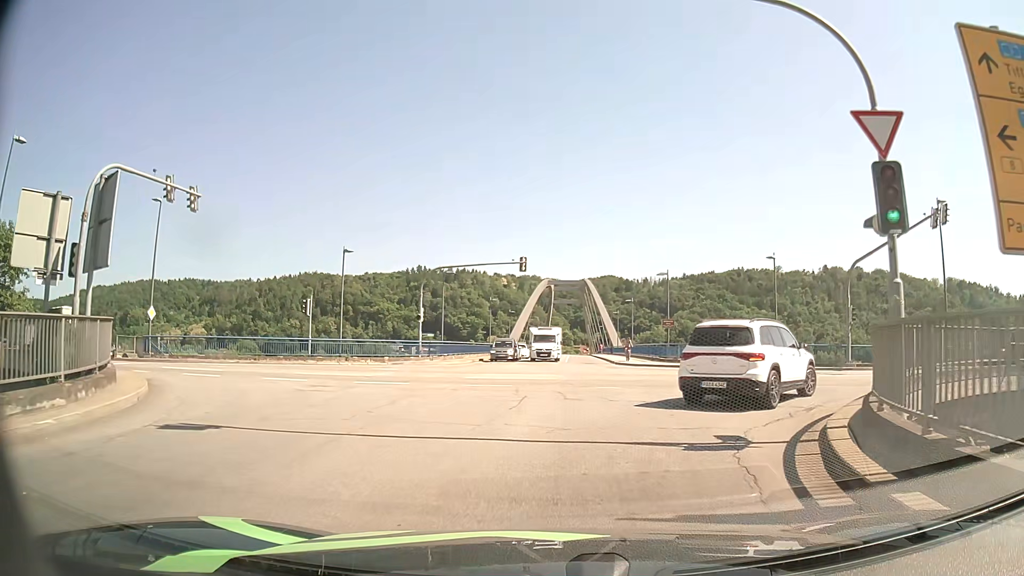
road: tertiary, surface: asphalt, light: Day
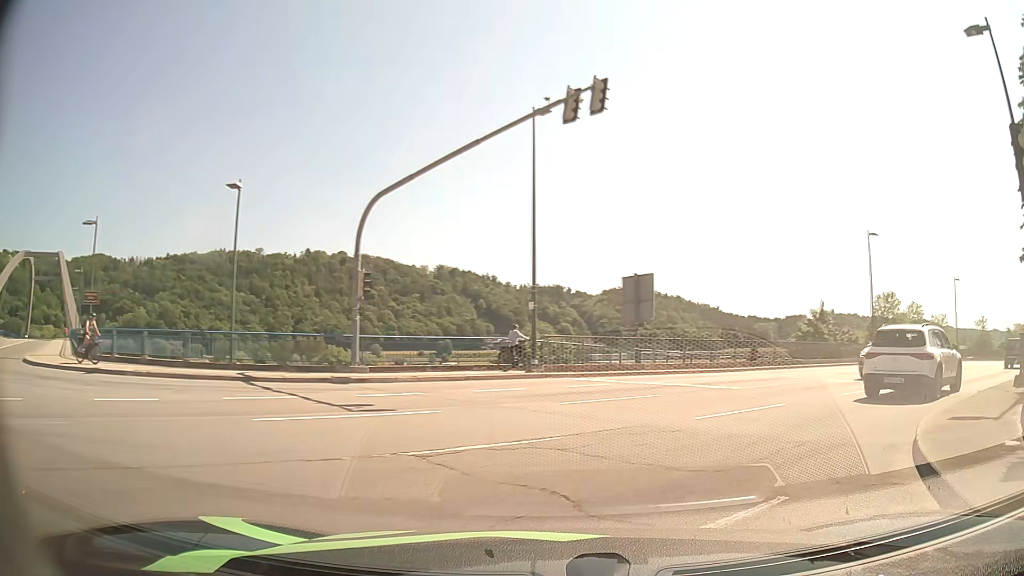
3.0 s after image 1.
(+4.9, +15.3) m; +44°
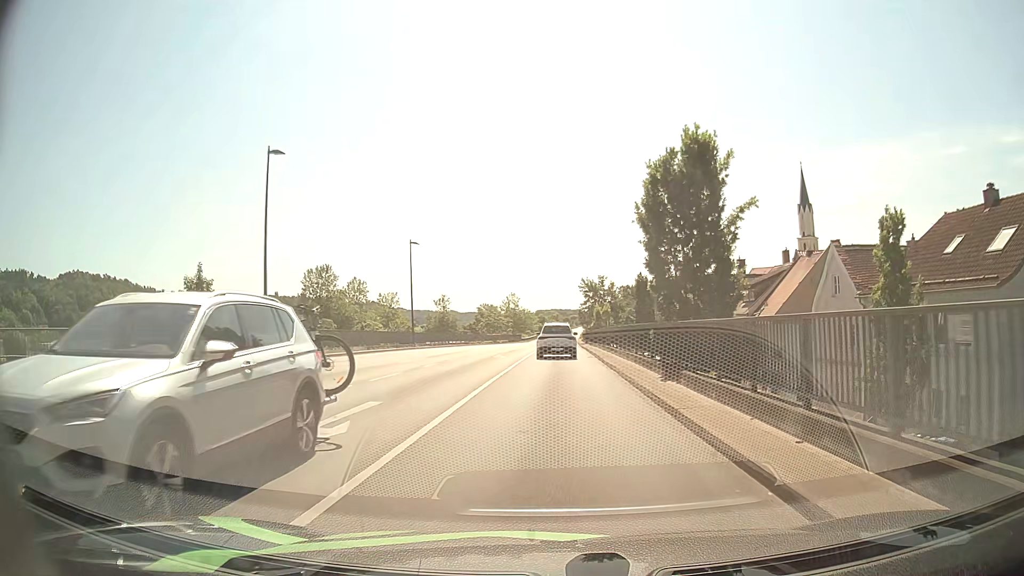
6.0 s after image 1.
(+10.3, +17.1) m; +48°
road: primary
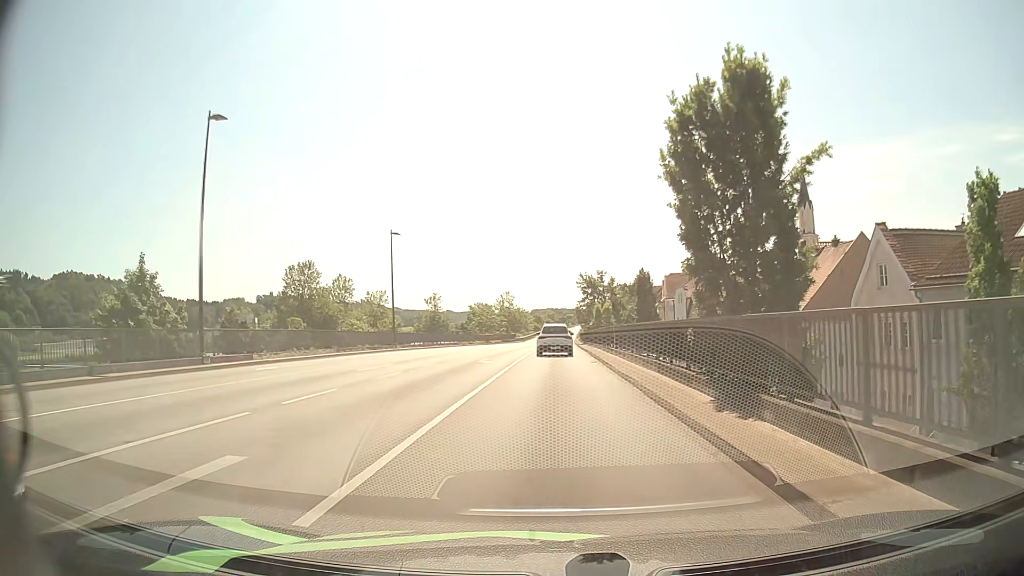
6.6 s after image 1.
(0.0, +5.8) m; +1°
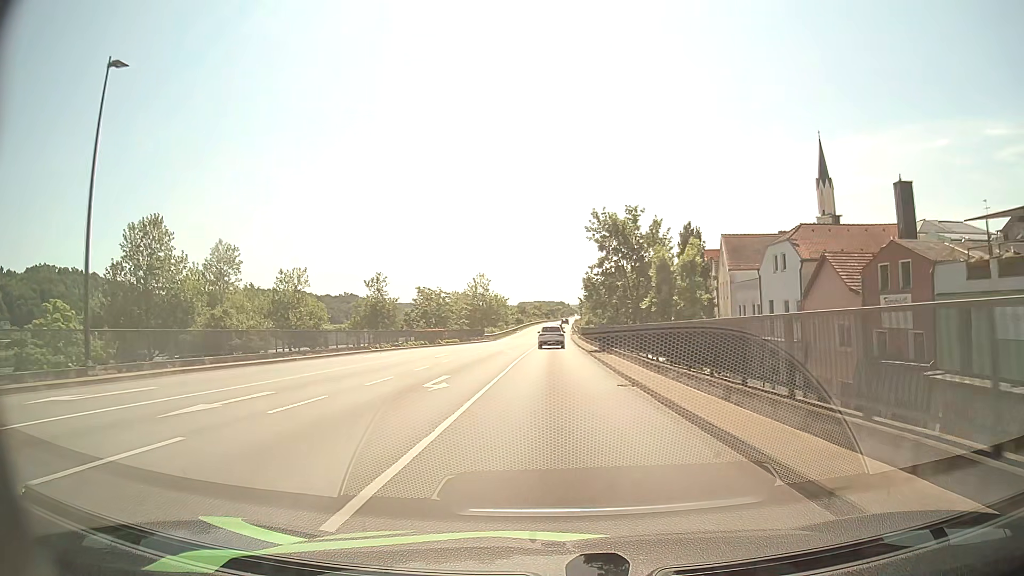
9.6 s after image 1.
(-0.1, +37.3) m; 0°
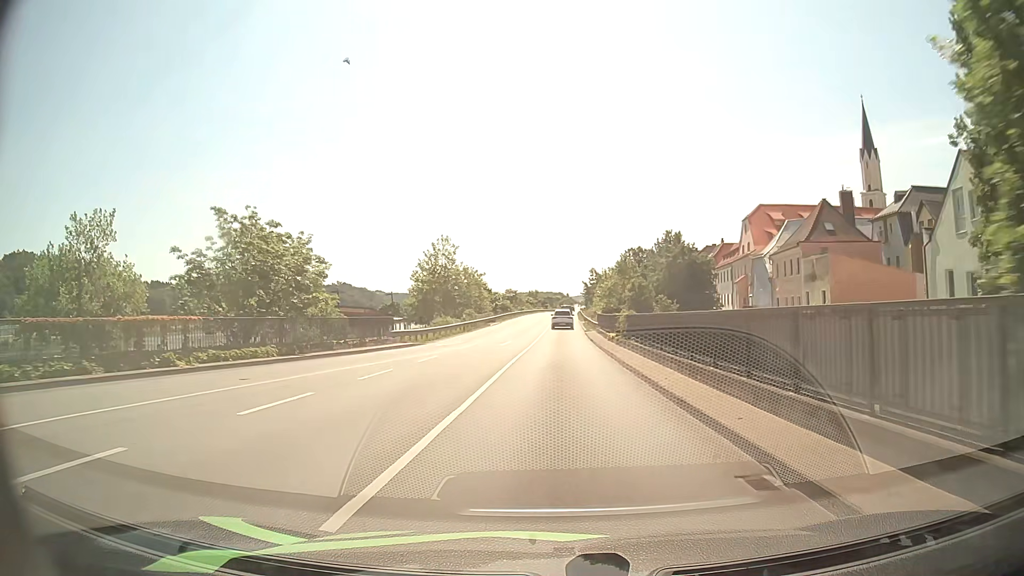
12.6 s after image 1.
(+0.3, +43.2) m; 0°
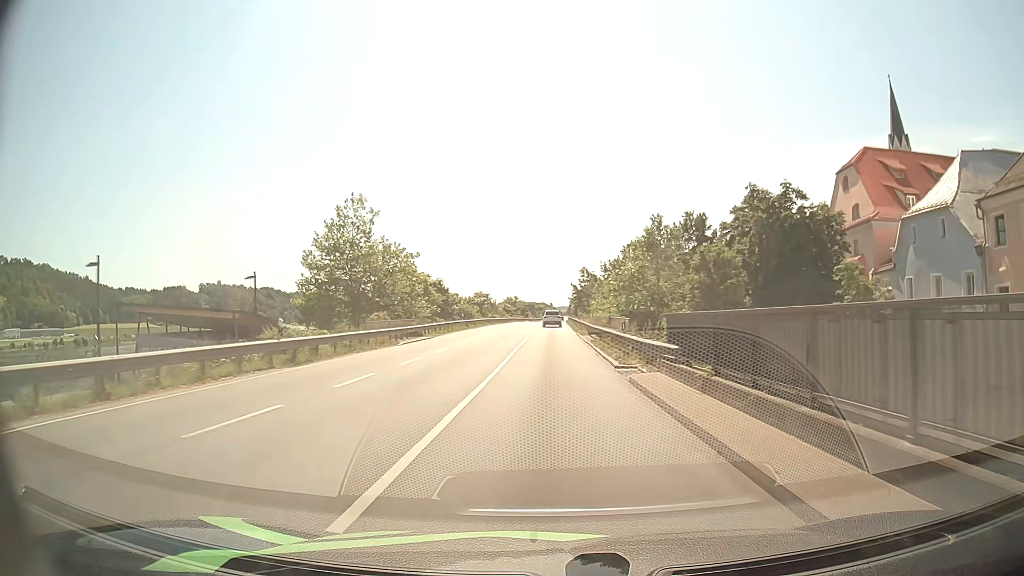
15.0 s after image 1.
(+0.6, +34.4) m; +2°
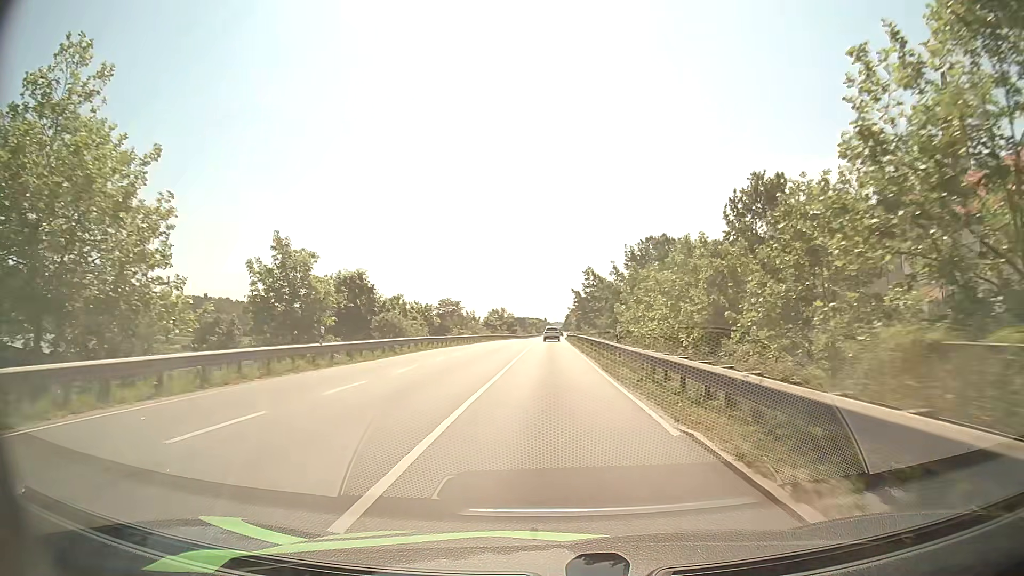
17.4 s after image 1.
(+0.1, +36.0) m; +1°
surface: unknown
(0, +10) (0, +20) (0, +30) (0, +40) (0, +50) (0, +60) (0, +70) (0, +80) (0, +90) (+1, +100) m
